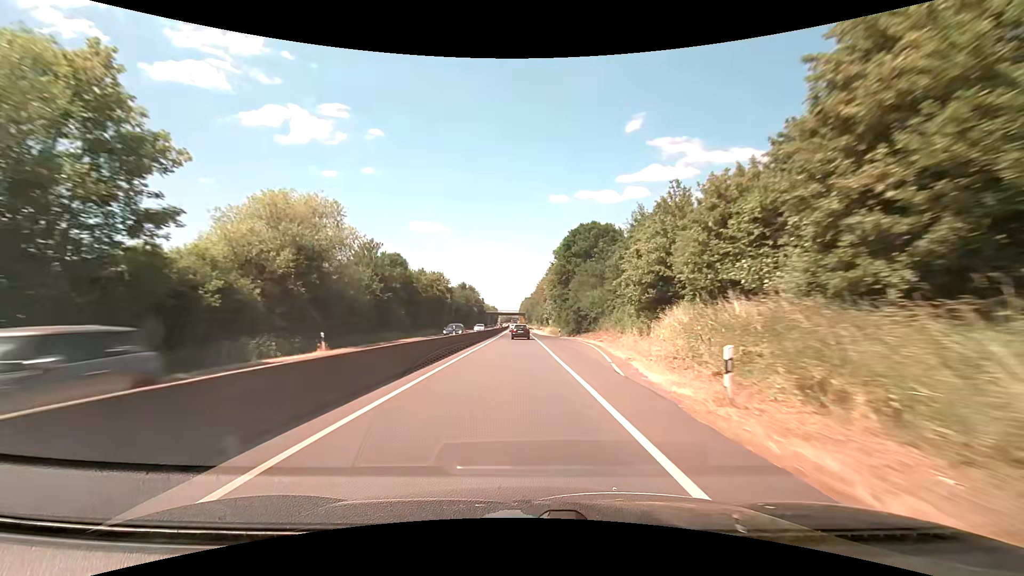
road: trunk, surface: asphalt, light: Day
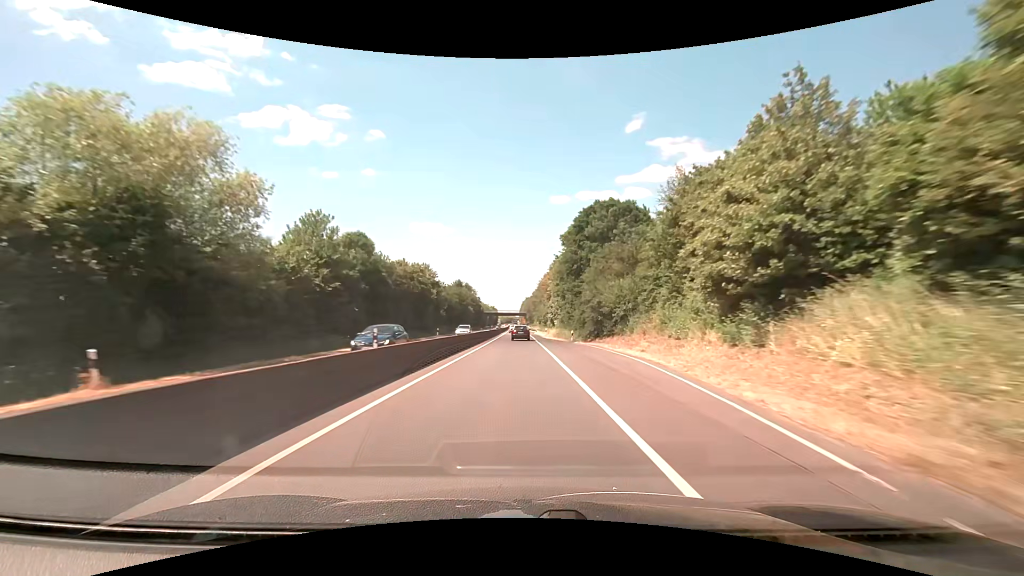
(0.0, +14.2) m; 0°
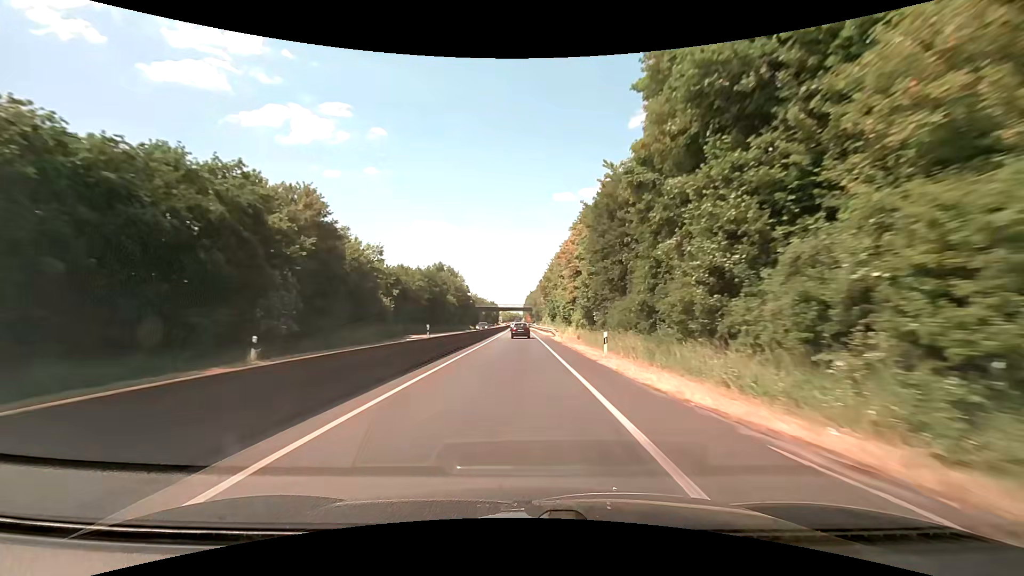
(-0.2, +43.1) m; 0°
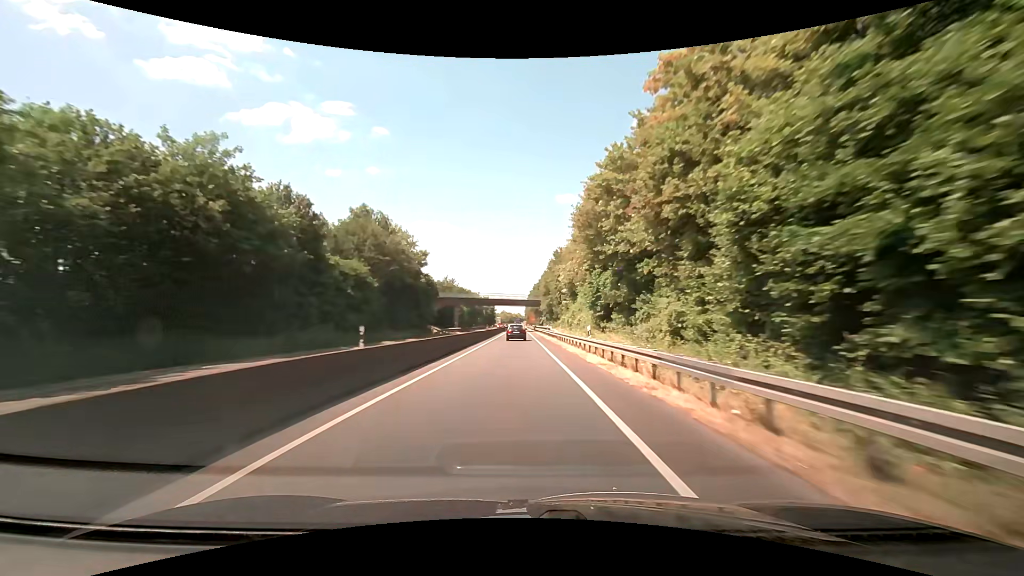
(-0.6, +57.7) m; -1°
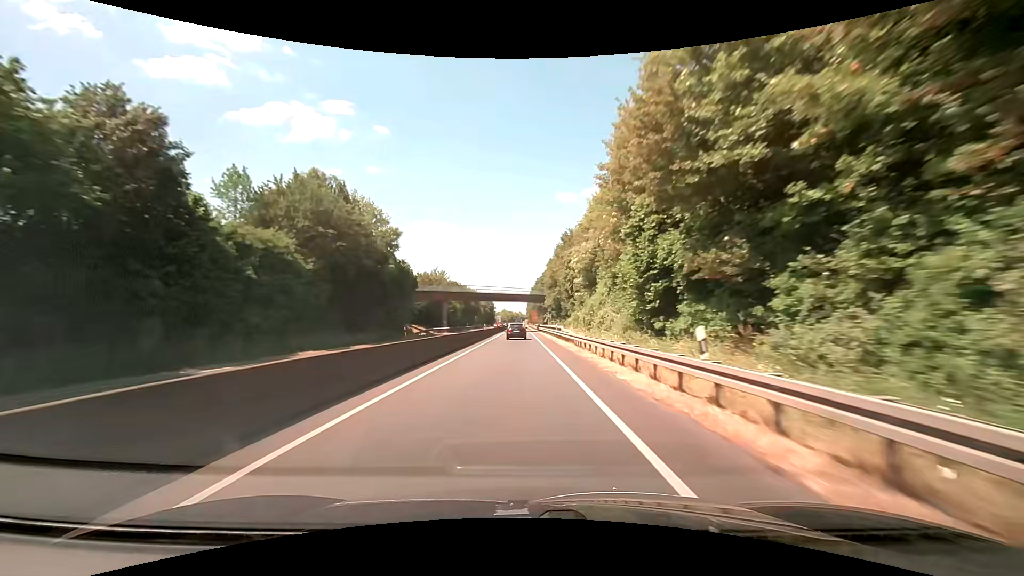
(0.0, +14.4) m; 0°
(0, +10) (0, +20) (0, +30) (0, +40) (0, +50) (0, +60) (0, +70) (-1, +80) (-1, +90) (-1, +100) m
